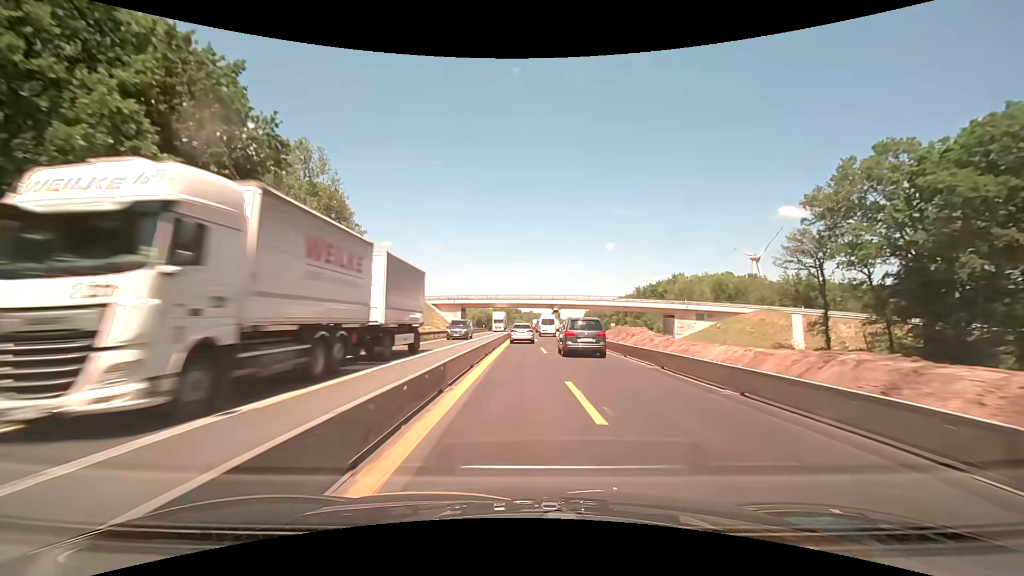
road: motorway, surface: concrete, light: Day
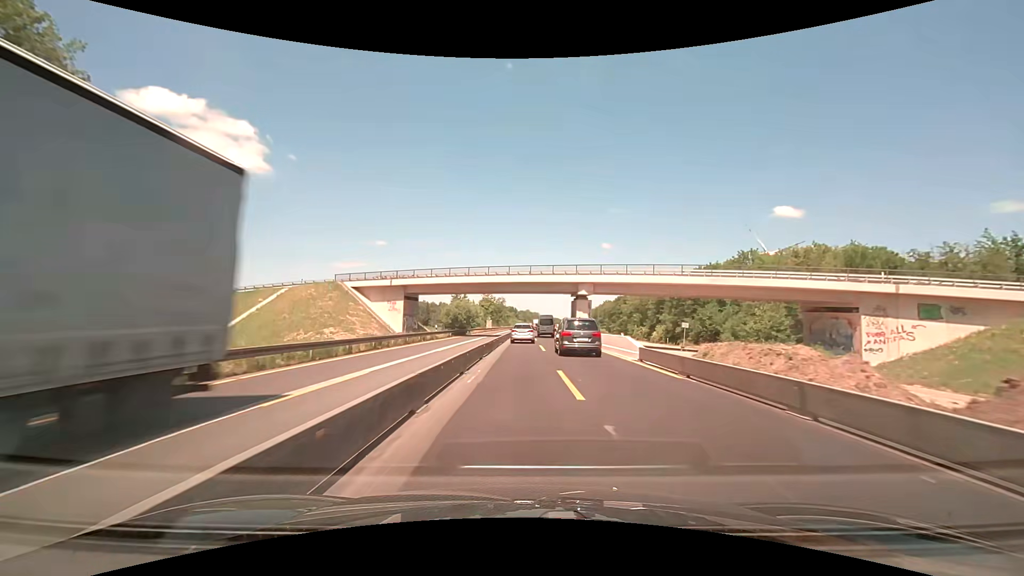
(+0.2, +50.8) m; 0°
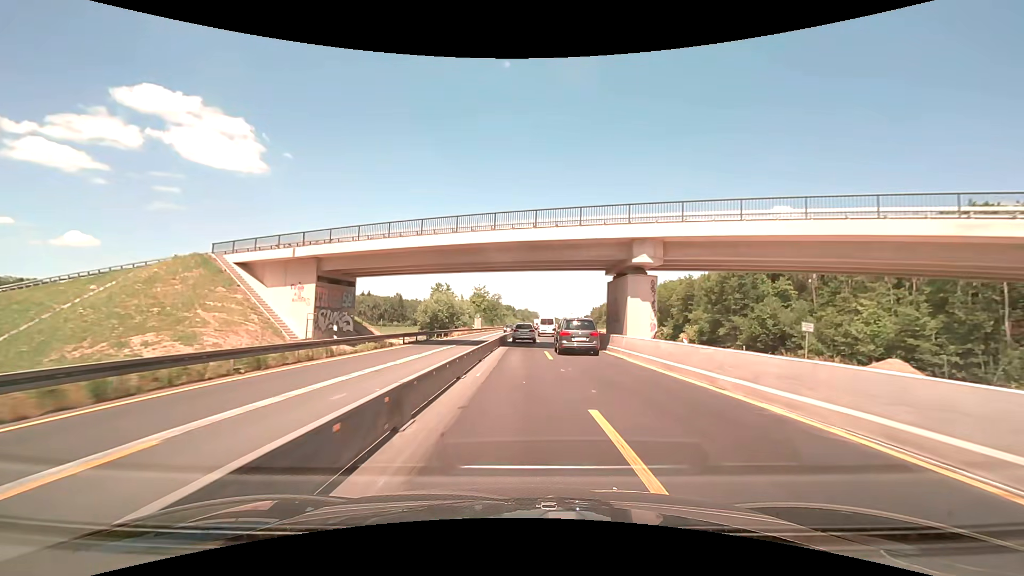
(+0.1, +25.4) m; 0°
(0, +10) (0, +20) (0, +30) (0, +40) (0, +50) (+1, +60) (+1, +70) (+1, +80) (+1, +90) (+1, +100) m
